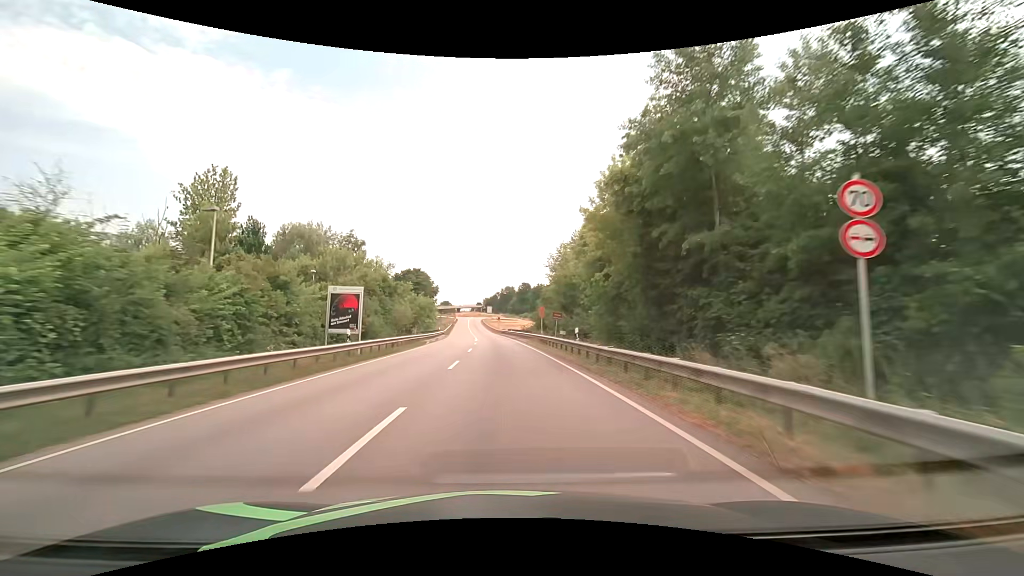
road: primary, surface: asphalt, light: Day
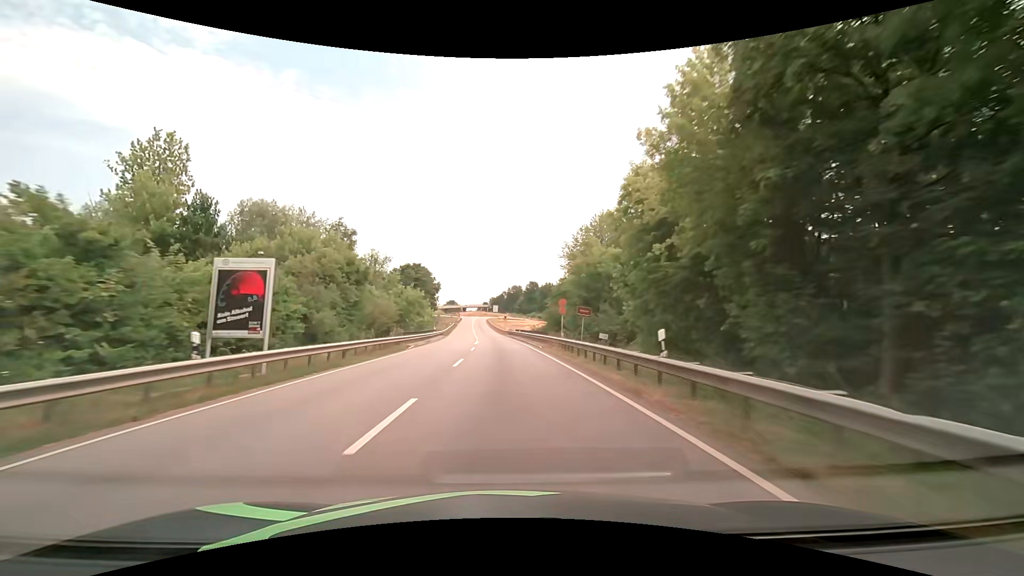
(-0.1, +10.9) m; -1°
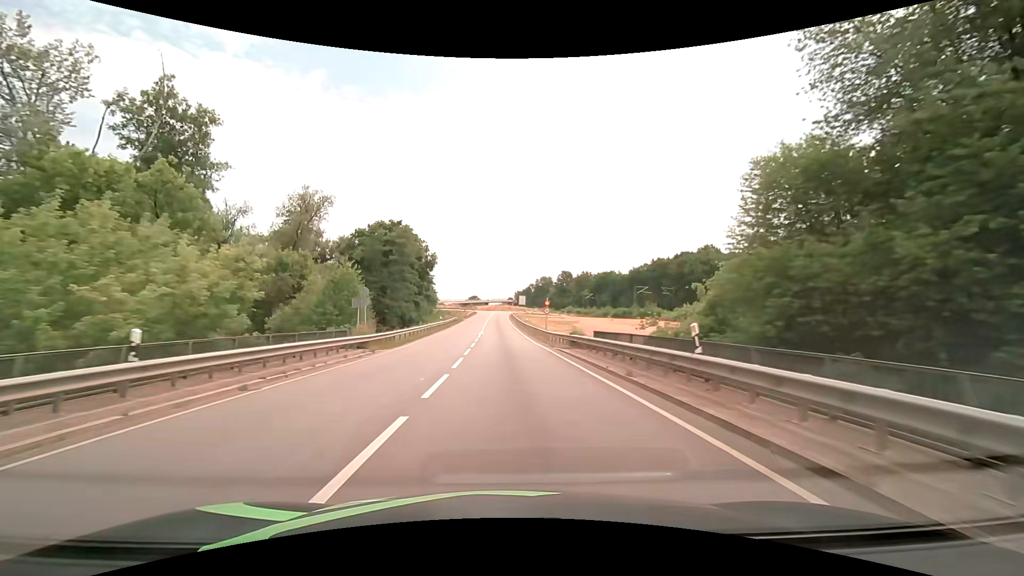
(-1.3, +50.5) m; -3°
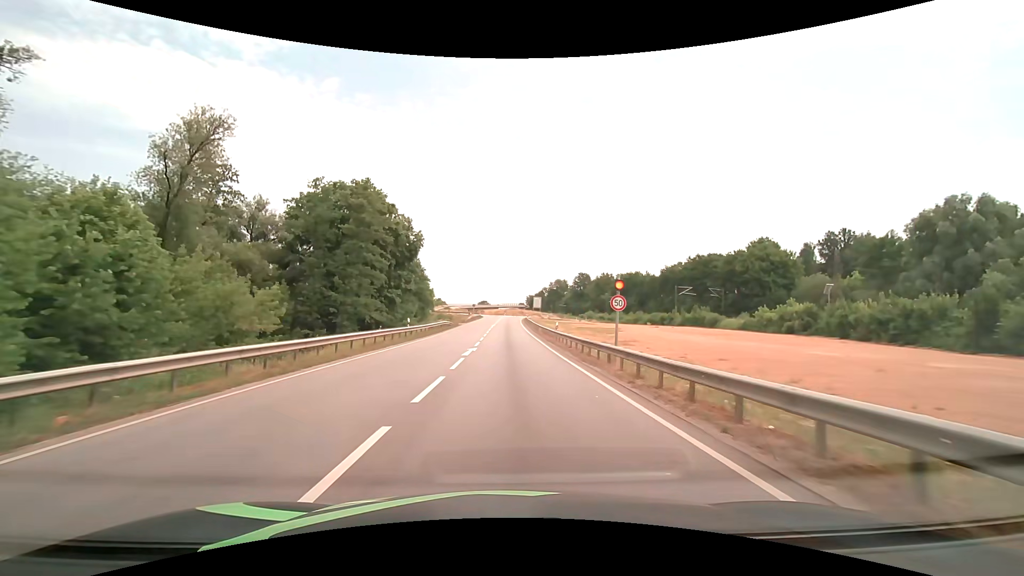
(-0.1, +24.4) m; -1°
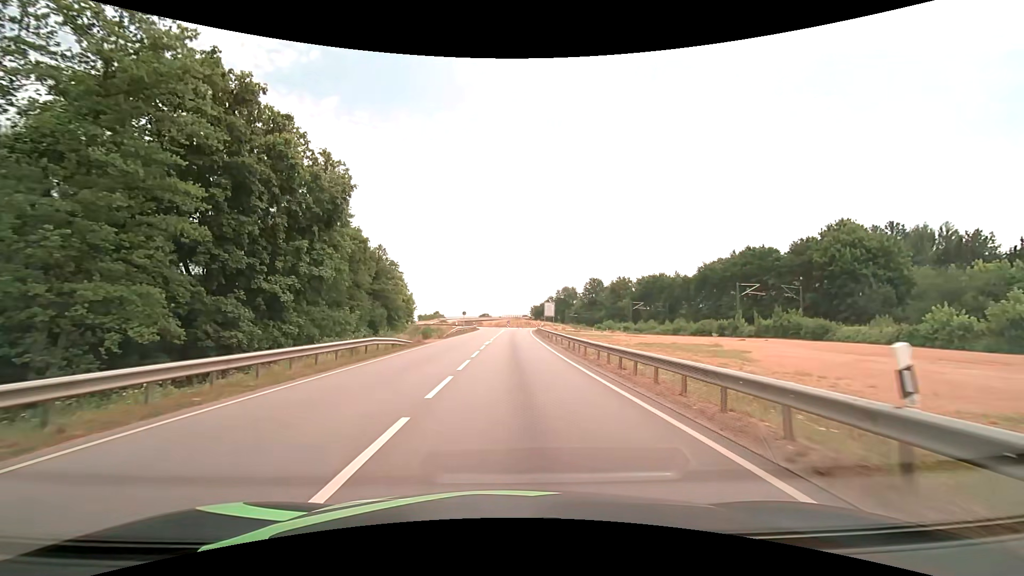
(-0.1, +29.1) m; 0°
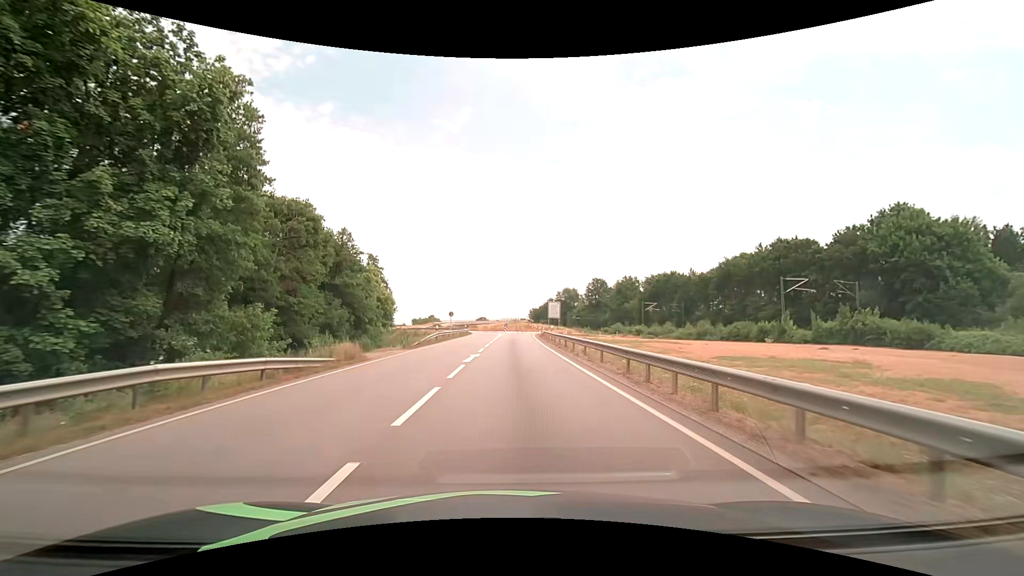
(0.0, +14.4) m; 0°
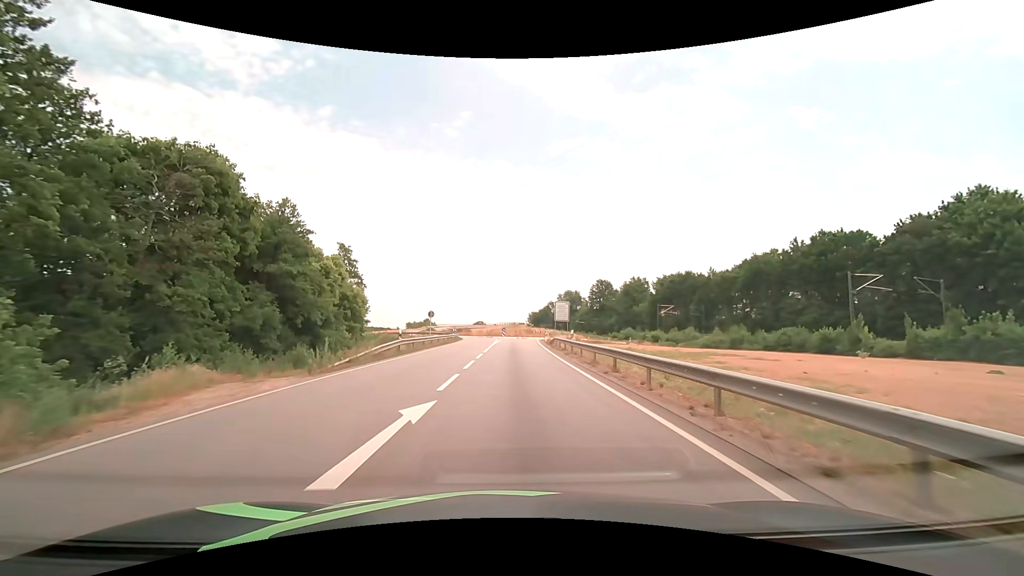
(+0.1, +14.3) m; +1°
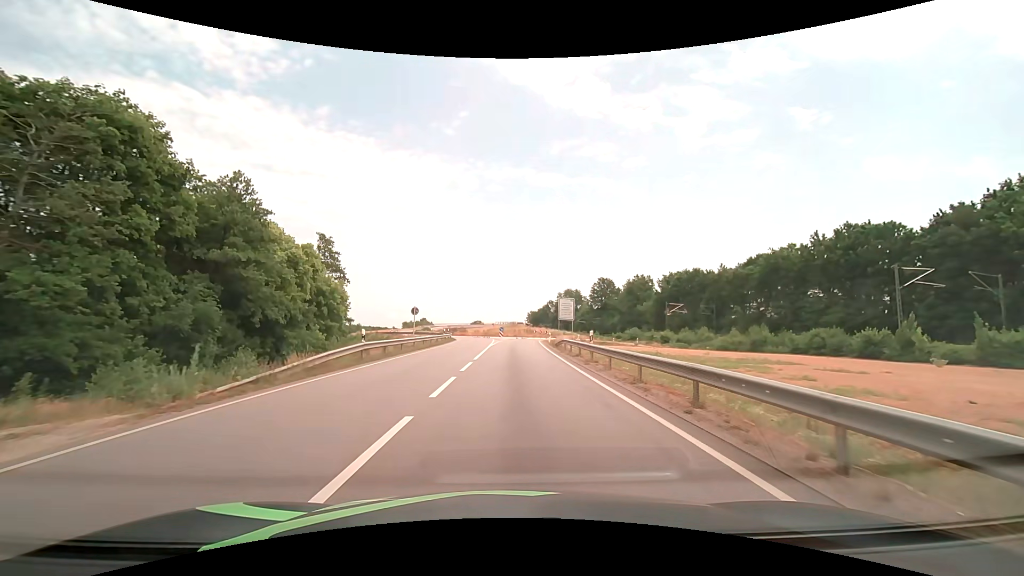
(0.0, +7.1) m; 0°
(0, +10) (0, +20) (0, +30) (0, +40) (+1, +50) (+1, +60) (+2, +70) (+5, +79) (+11, +87) (+18, +95) m
